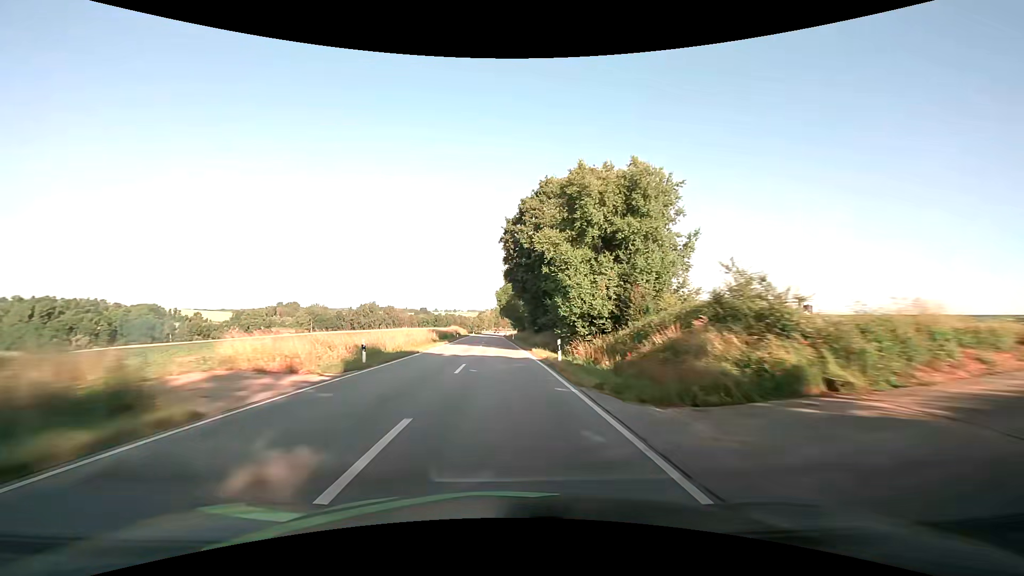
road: secondary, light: Day
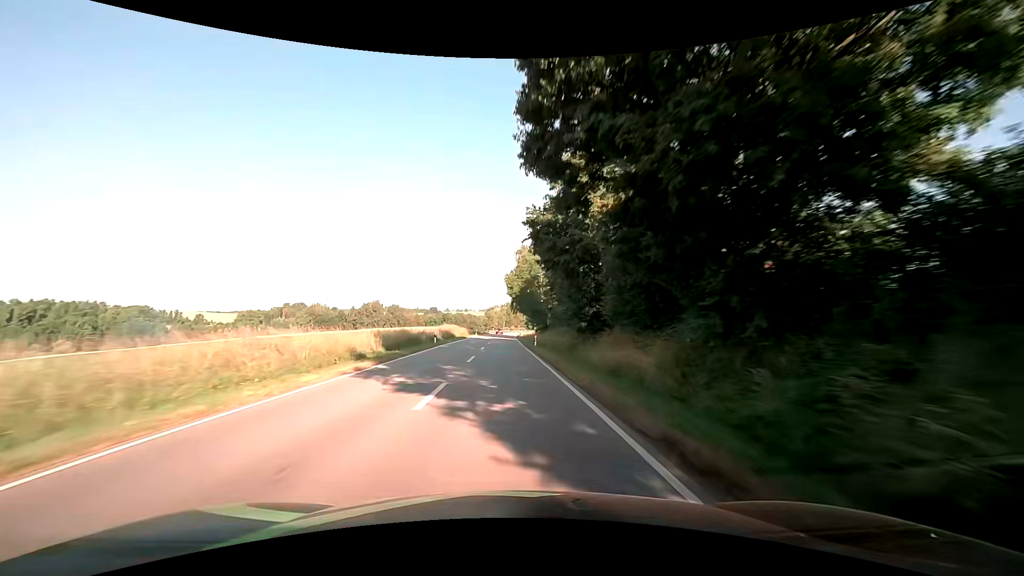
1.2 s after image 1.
(-0.2, +31.4) m; -1°
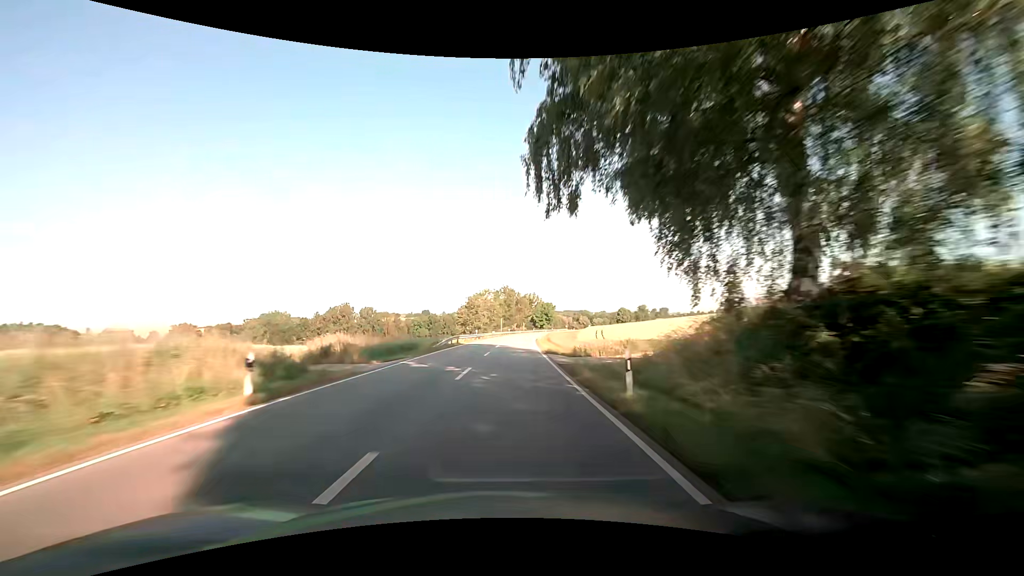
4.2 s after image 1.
(+0.1, +78.9) m; +1°
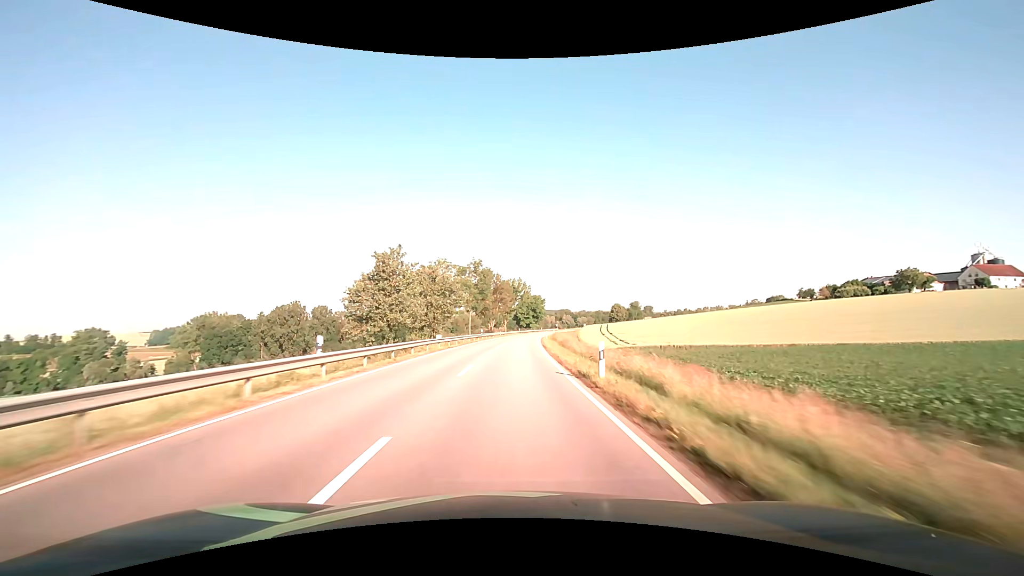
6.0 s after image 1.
(+0.7, +47.4) m; +2°
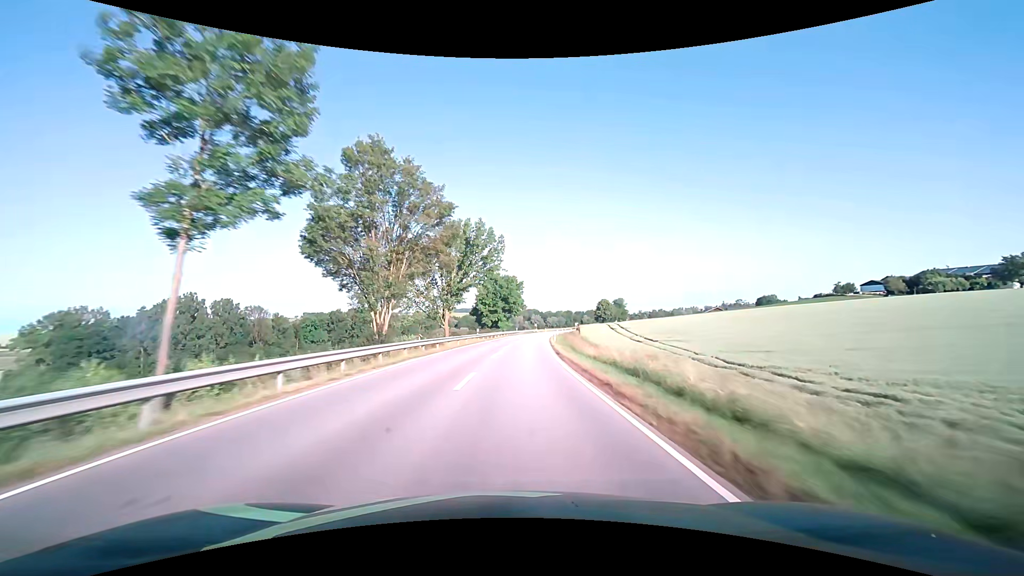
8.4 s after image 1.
(+2.2, +63.2) m; +4°
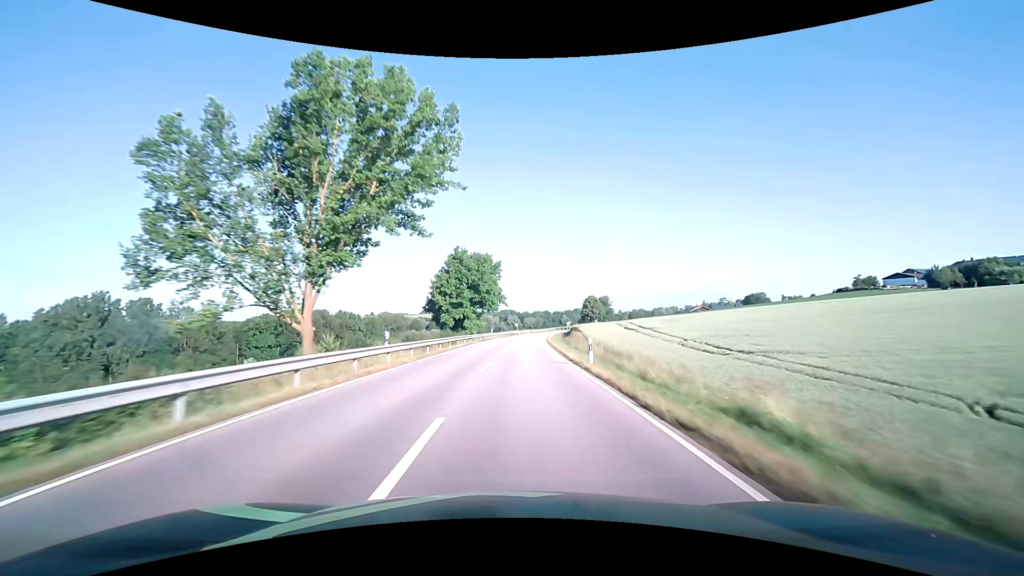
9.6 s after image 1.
(+0.7, +31.6) m; +3°
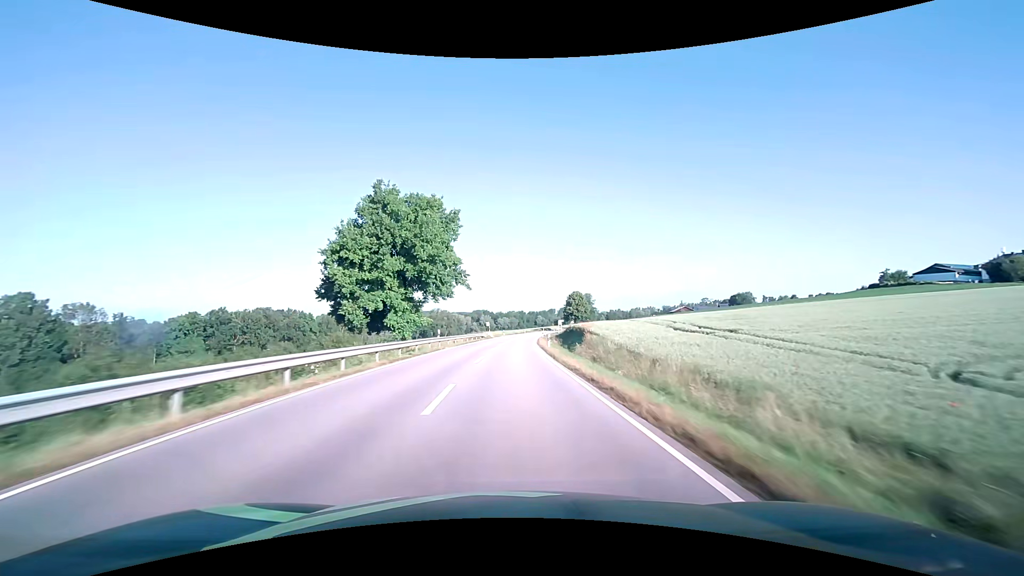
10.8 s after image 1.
(+0.9, +31.6) m; +3°
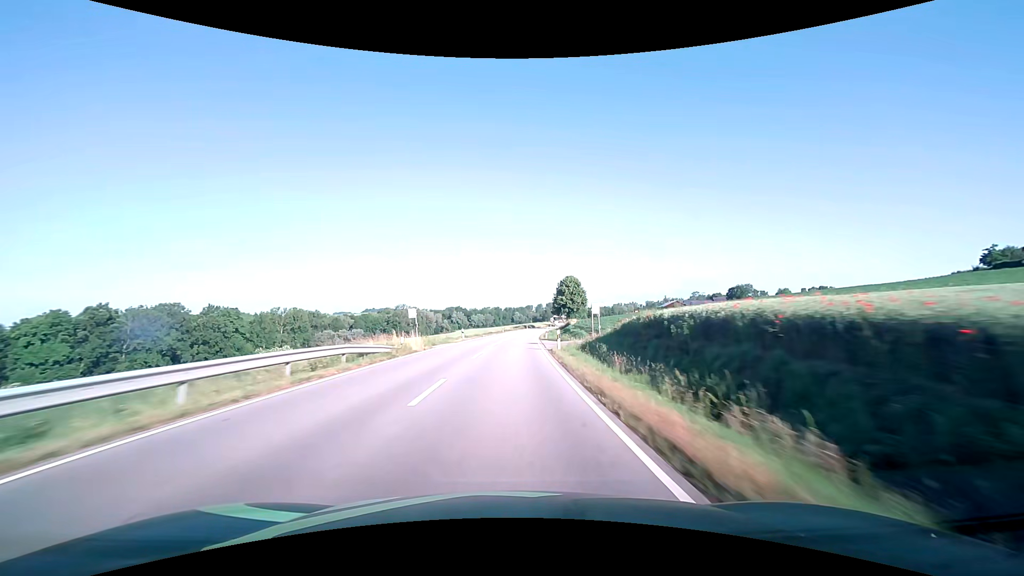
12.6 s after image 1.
(+1.2, +47.4) m; +3°
(0, +10) (0, +20) (0, +30) (+1, +40) (+1, +50) (+2, +60) (+2, +70) (+3, +80) (+4, +90) (+5, +100) m
